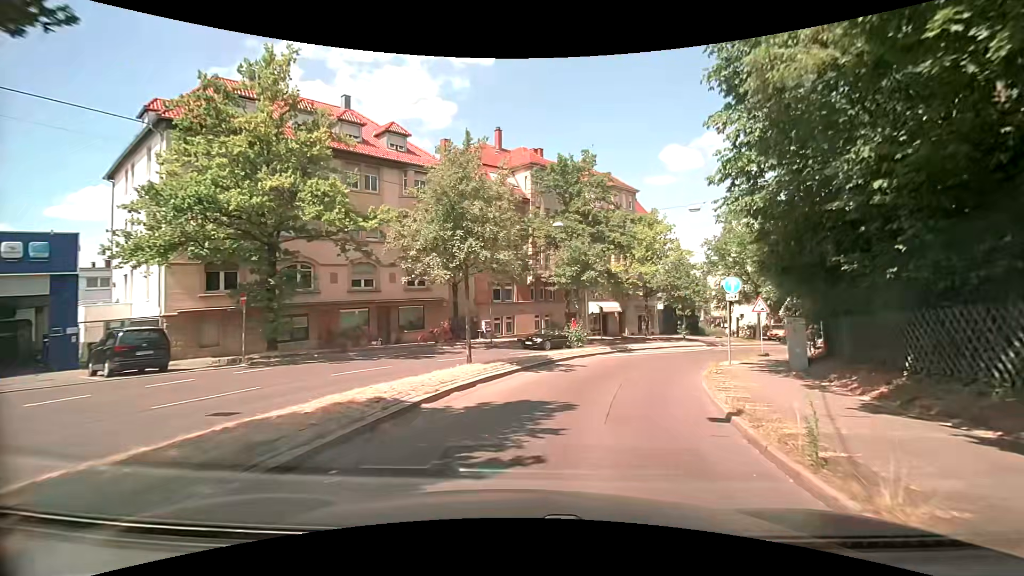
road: secondary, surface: asphalt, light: Day
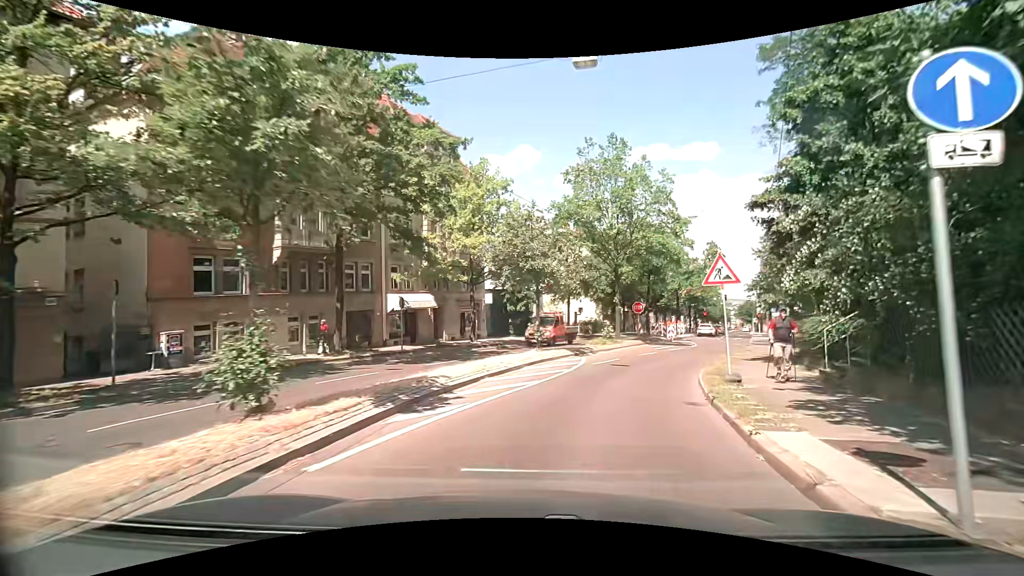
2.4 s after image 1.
(+3.2, +16.3) m; +20°
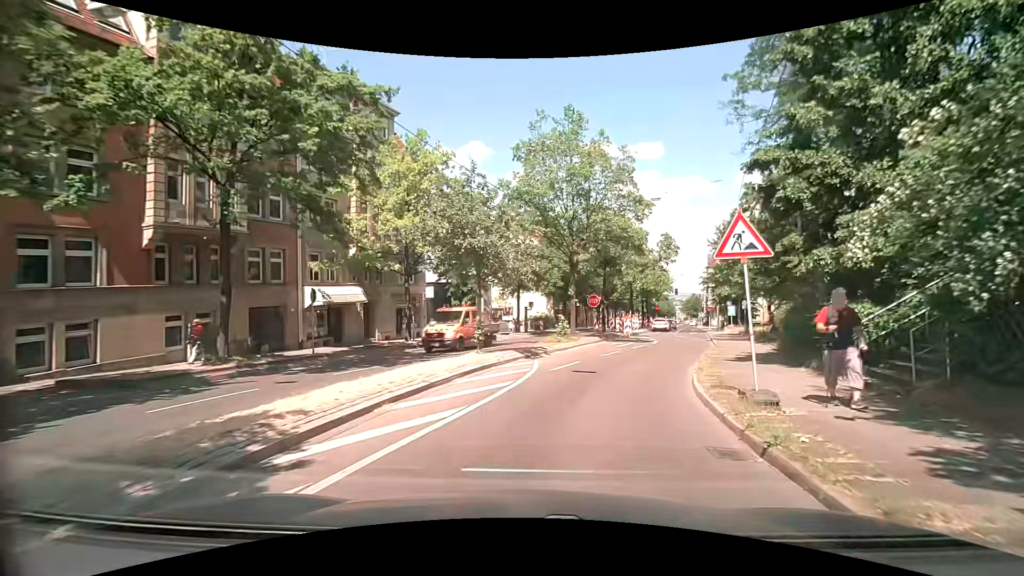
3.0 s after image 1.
(+0.3, +4.2) m; +6°
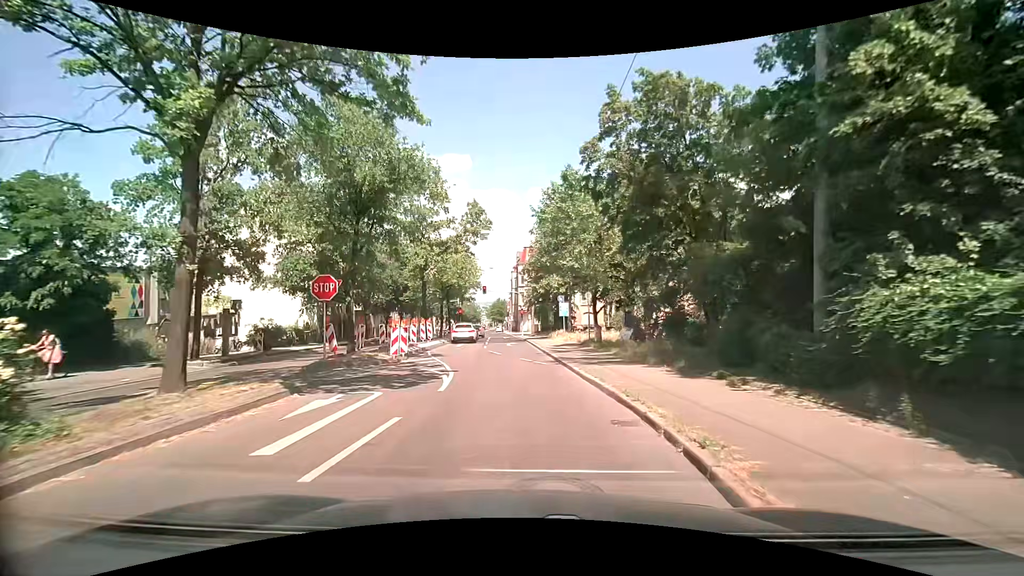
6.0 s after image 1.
(+4.5, +19.6) m; +22°
